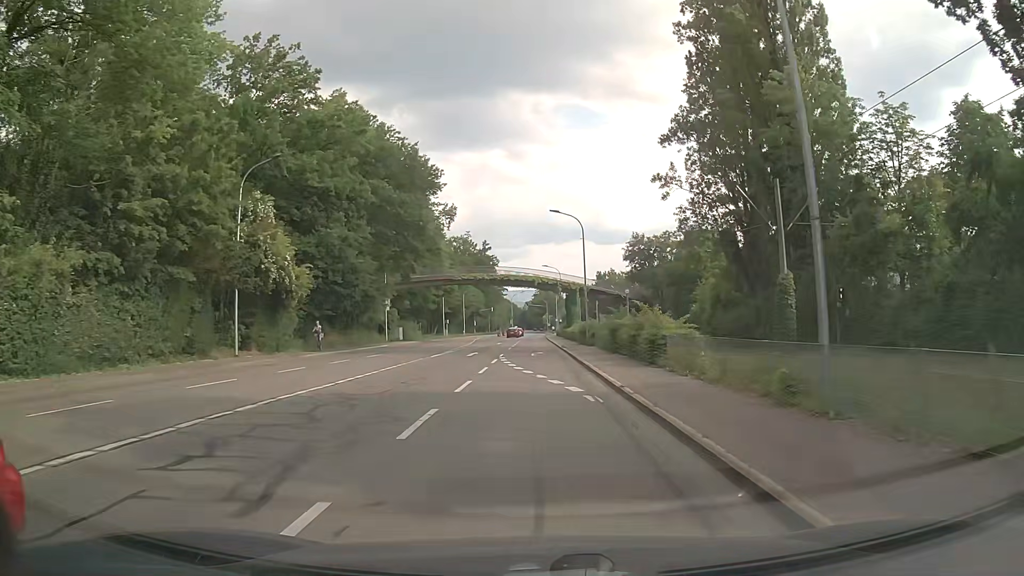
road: secondary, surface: asphalt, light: Day
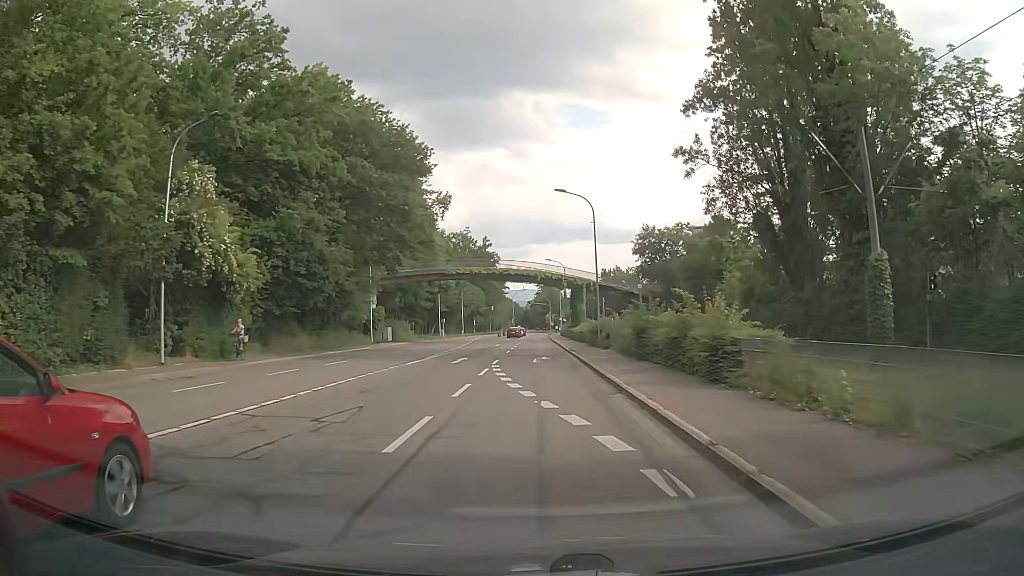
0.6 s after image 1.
(0.0, +6.9) m; -1°
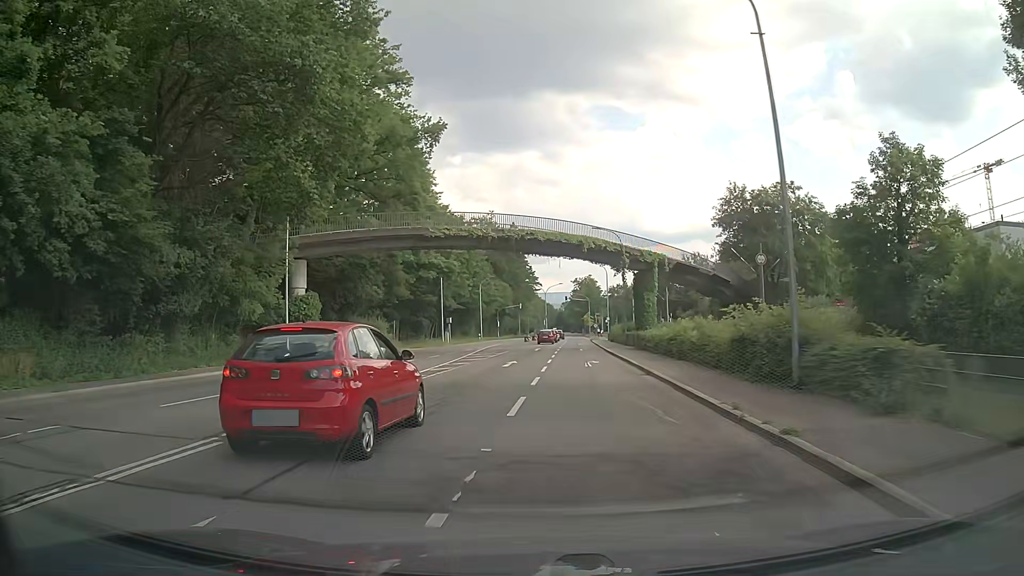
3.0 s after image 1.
(-0.5, +26.7) m; -3°
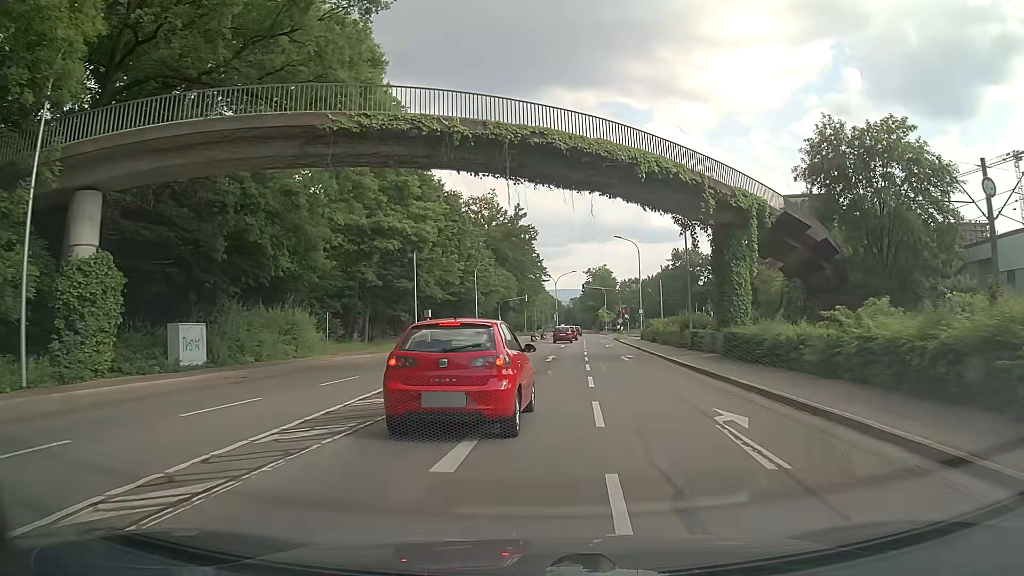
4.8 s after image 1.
(0.0, +19.5) m; +1°
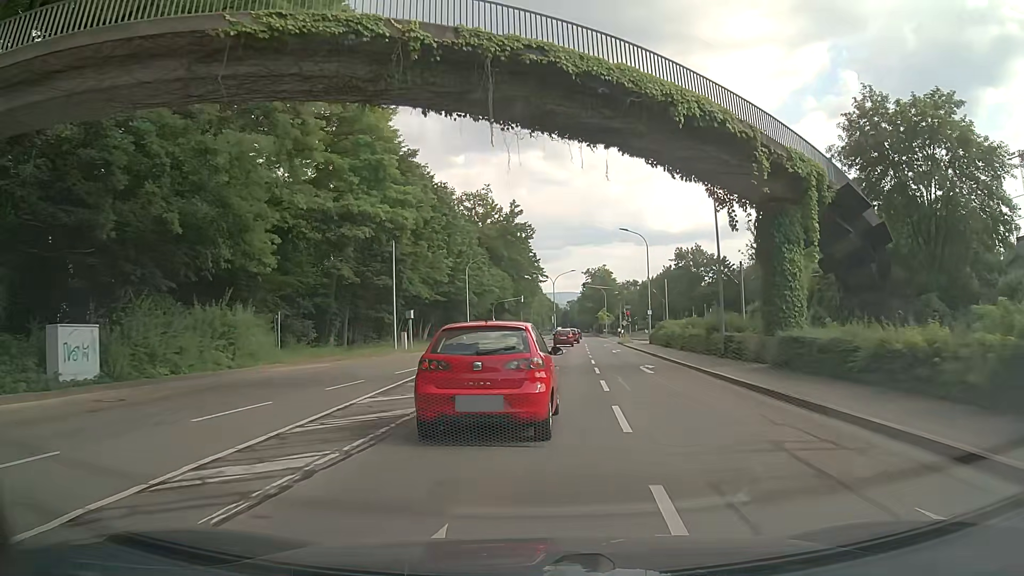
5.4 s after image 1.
(-0.1, +6.4) m; -1°
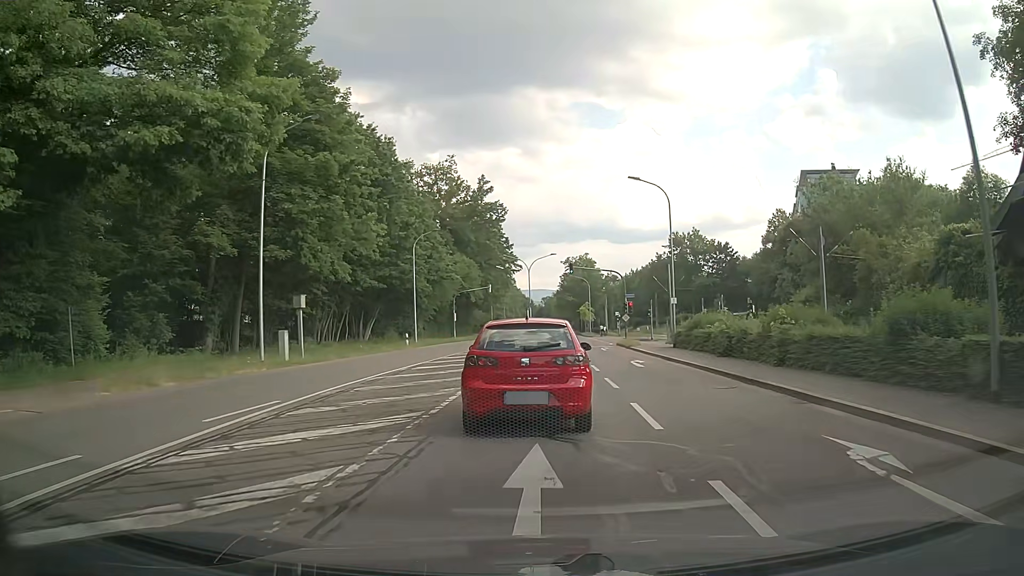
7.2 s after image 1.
(+0.5, +18.1) m; +3°
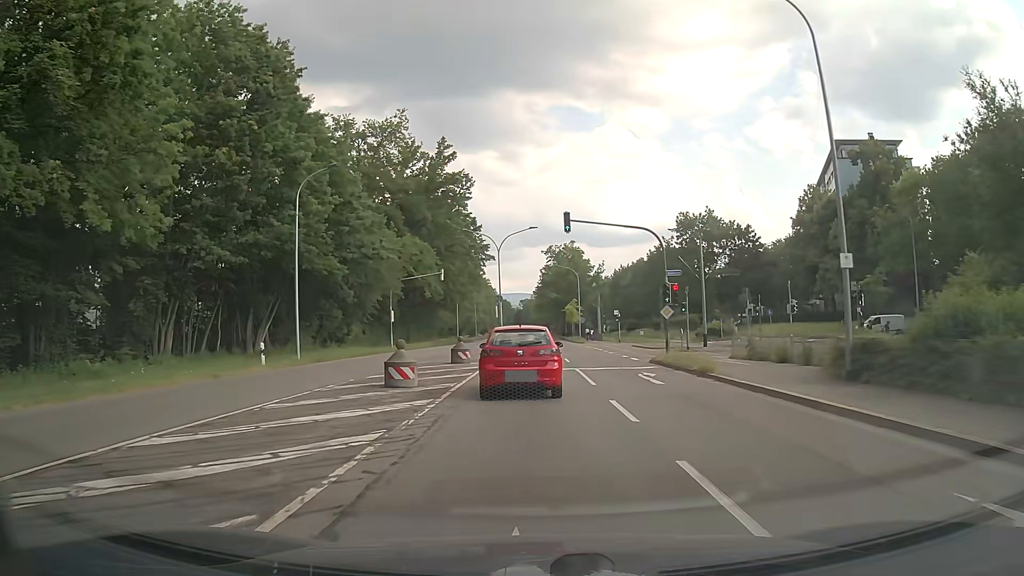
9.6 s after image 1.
(+0.2, +23.3) m; +2°
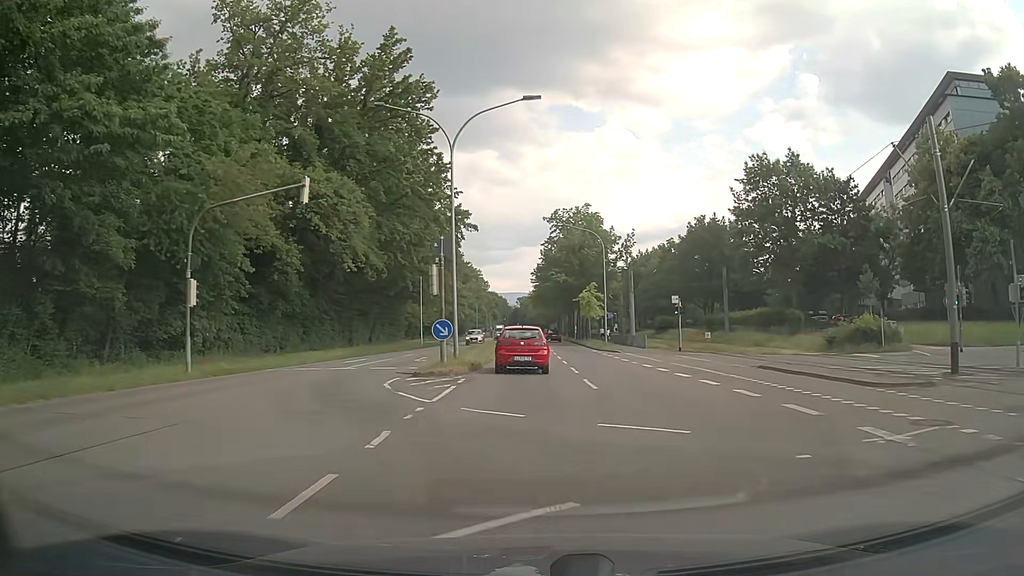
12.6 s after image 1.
(-0.5, +32.3) m; -1°
(0, +10) (0, +20) (0, +30) (+1, +40) (+2, +50) (+2, +60) (+2, +70) (+3, +80) (+3, +90) (+3, +100) m
